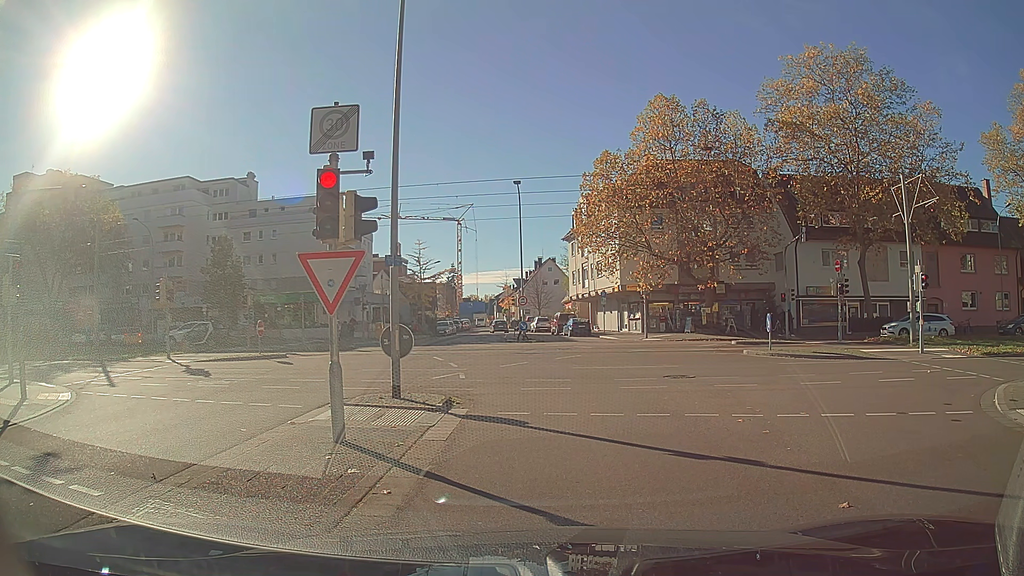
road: residential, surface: asphalt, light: Day
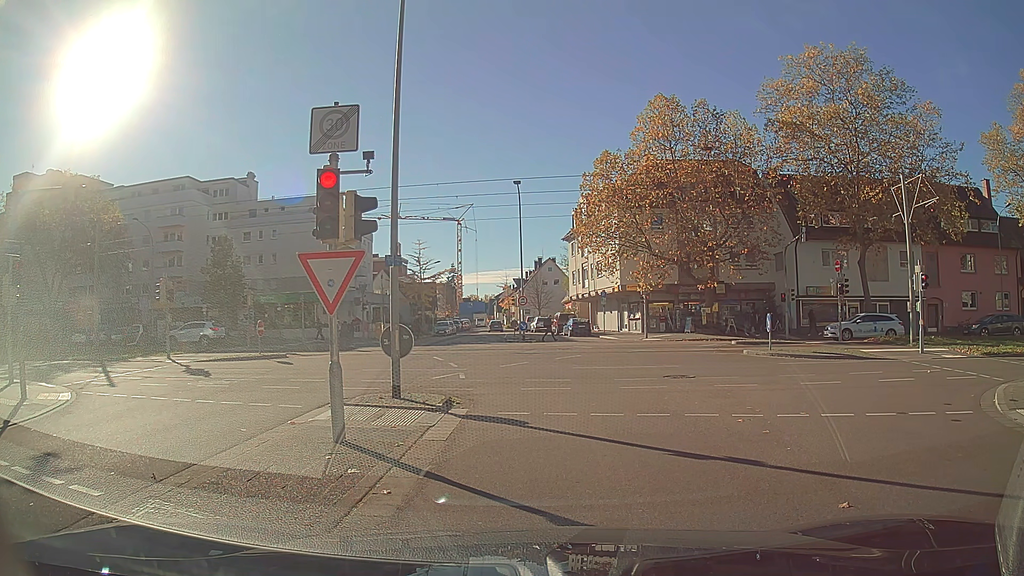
(0.0, 0.0) m; 0°
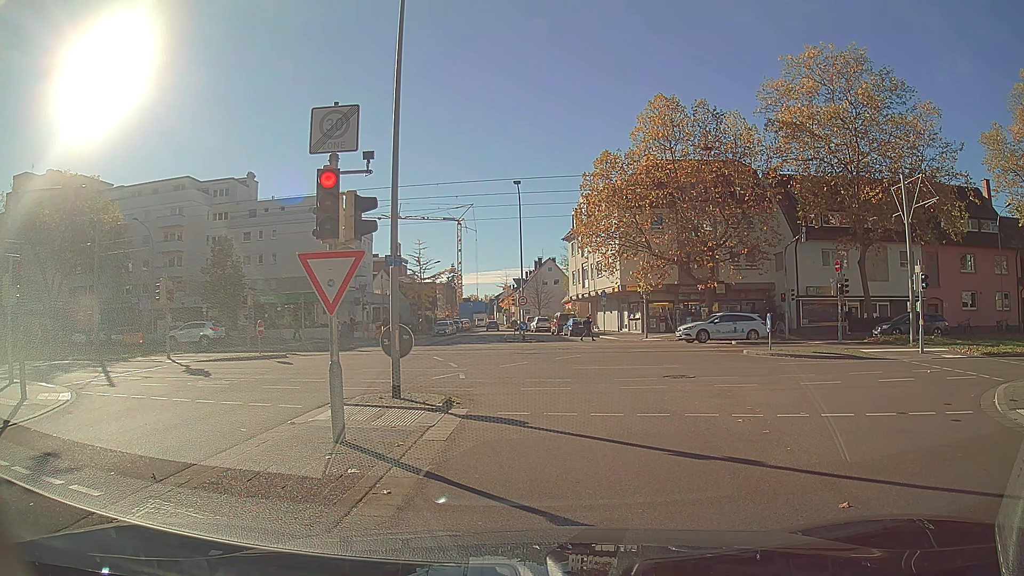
(0.0, 0.0) m; 0°
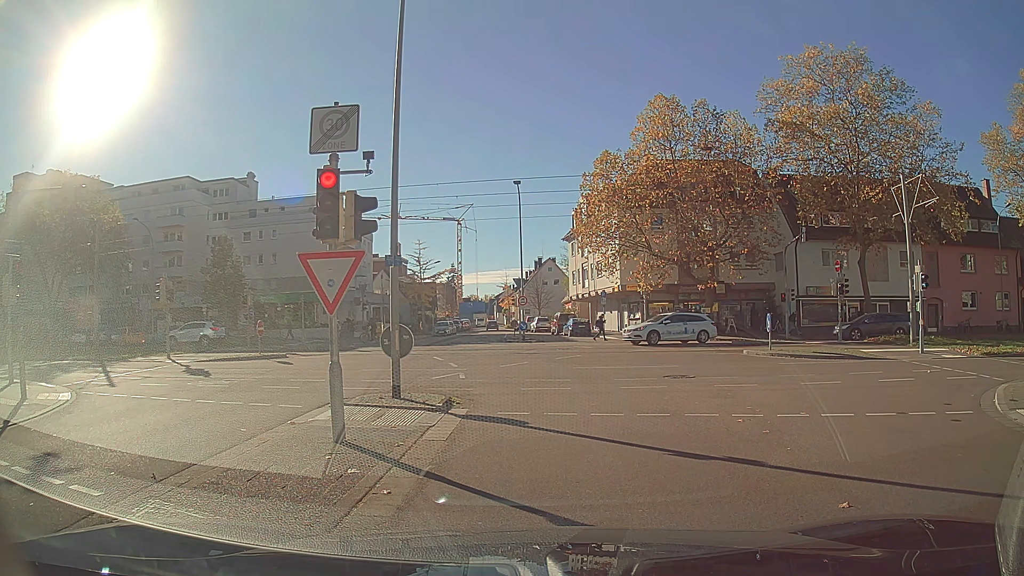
(0.0, 0.0) m; 0°
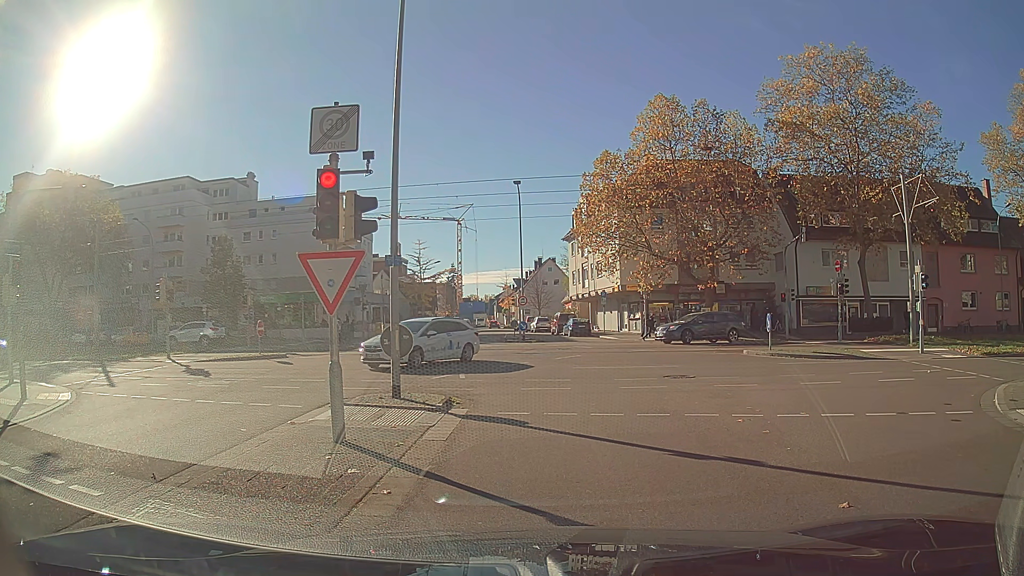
(0.0, 0.0) m; 0°
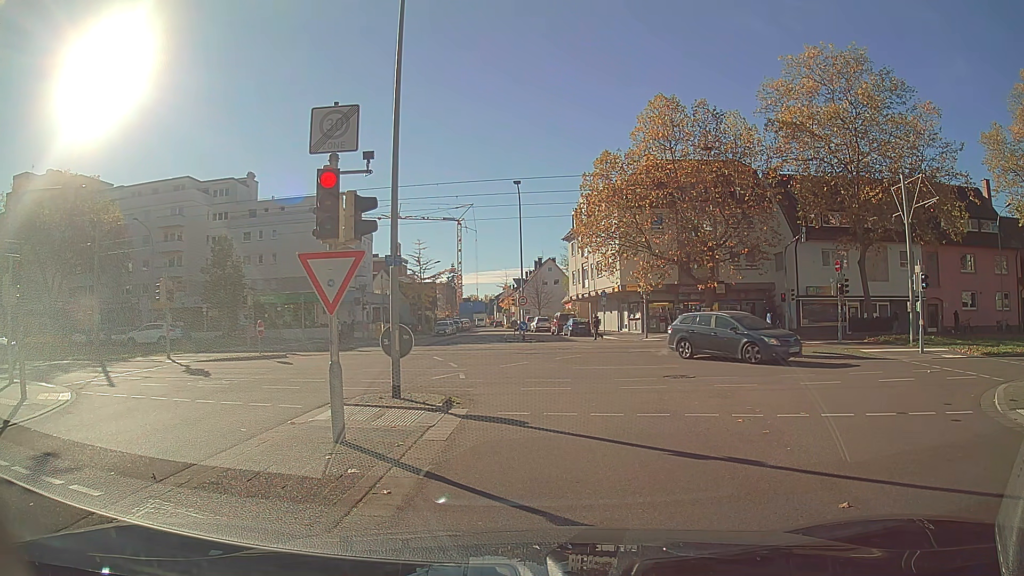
(0.0, 0.0) m; 0°
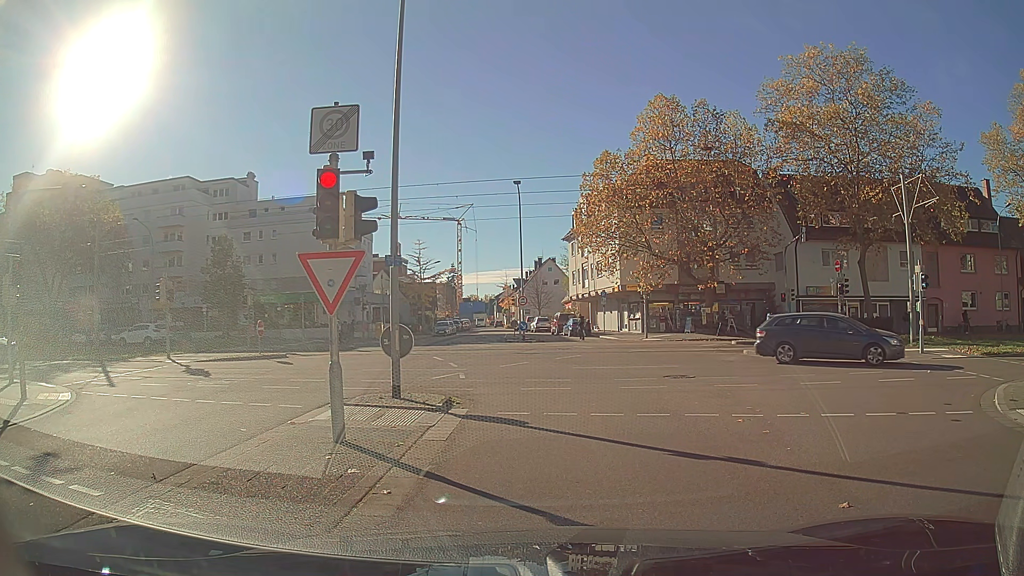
(0.0, 0.0) m; 0°
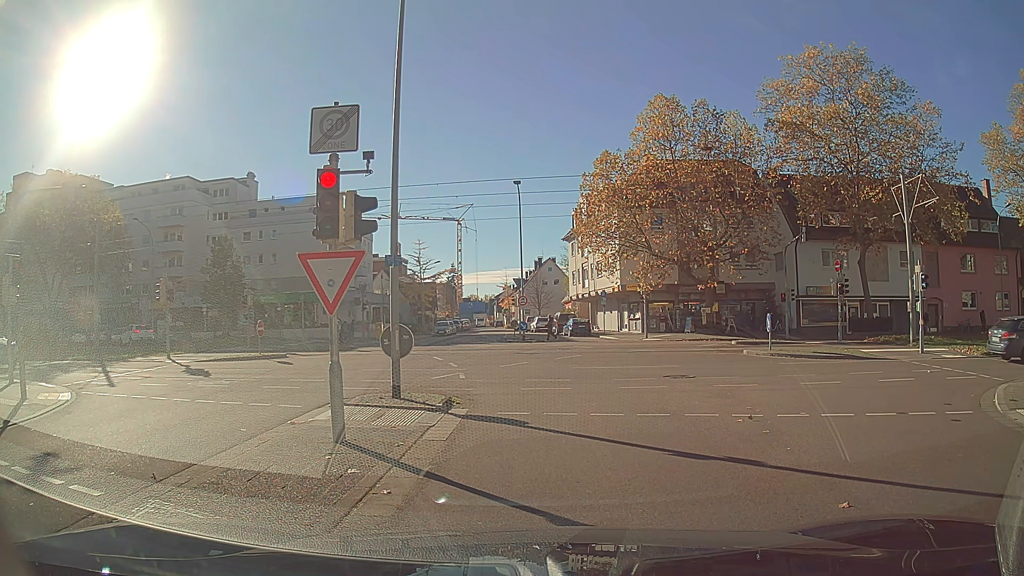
(0.0, 0.0) m; 0°
(0, +10) (-1, +20) (-4, +29) (-11, +36) (-21, +38) (-31, +38) (-41, +39) (-51, +39) (-61, +40) (-71, +41) m
